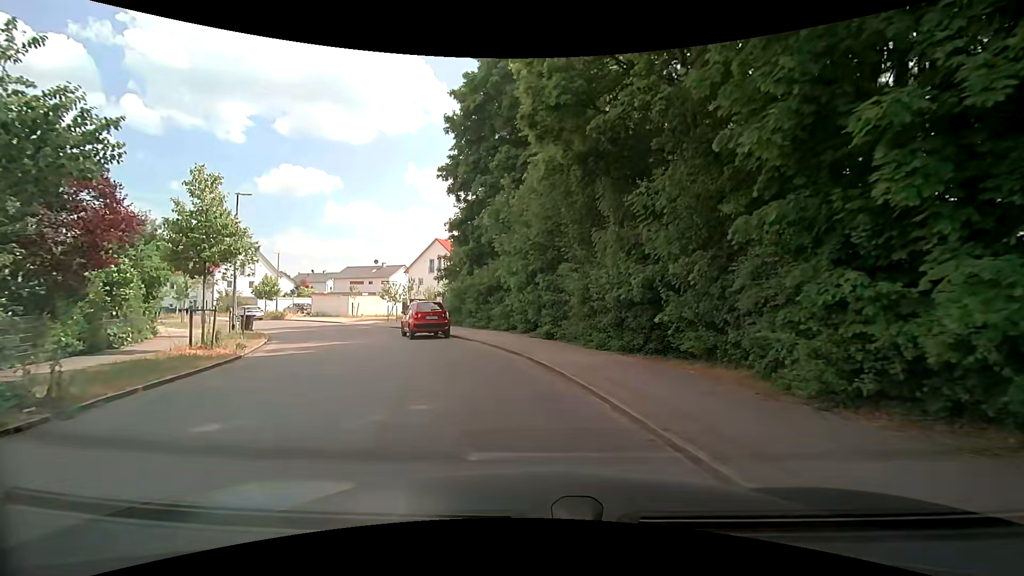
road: residential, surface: asphalt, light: Day
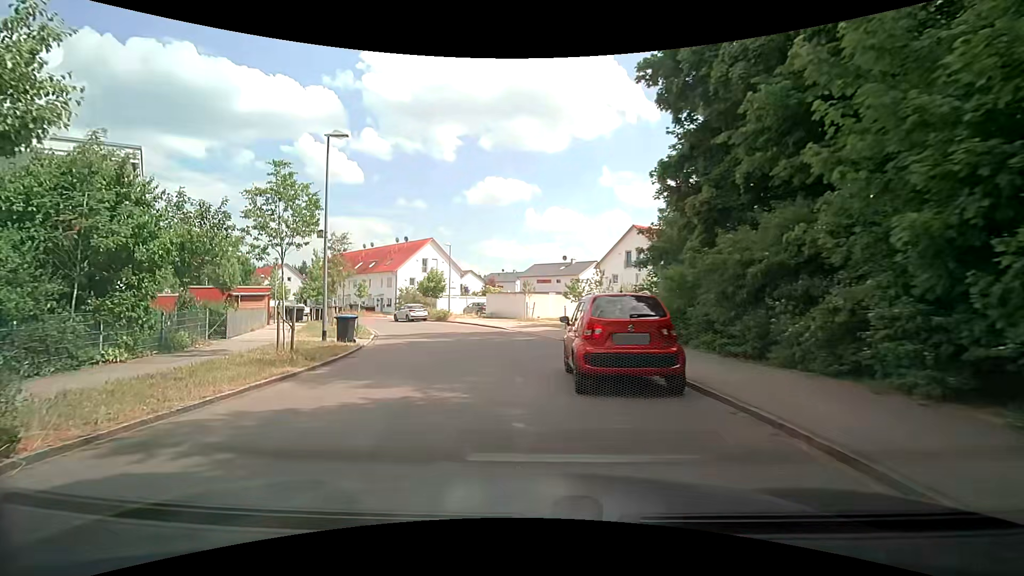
(-2.2, +12.8) m; -22°
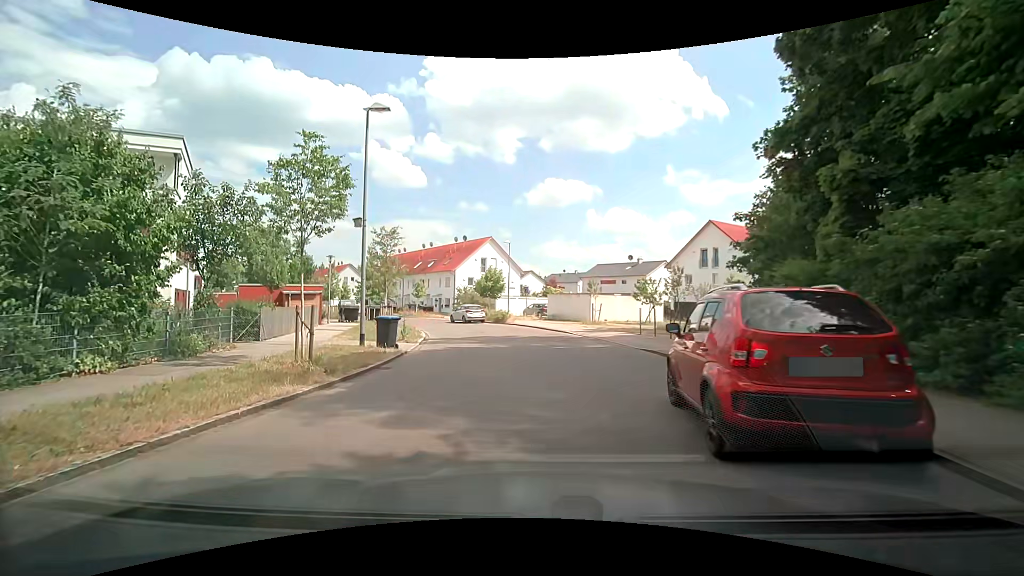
(-0.2, +3.1) m; -7°
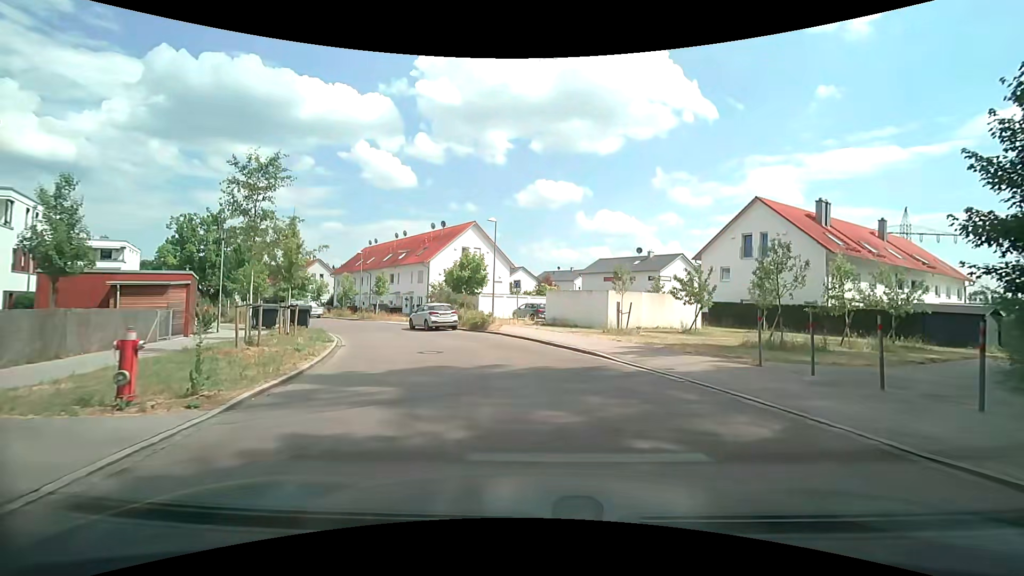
(-0.6, +12.4) m; 0°
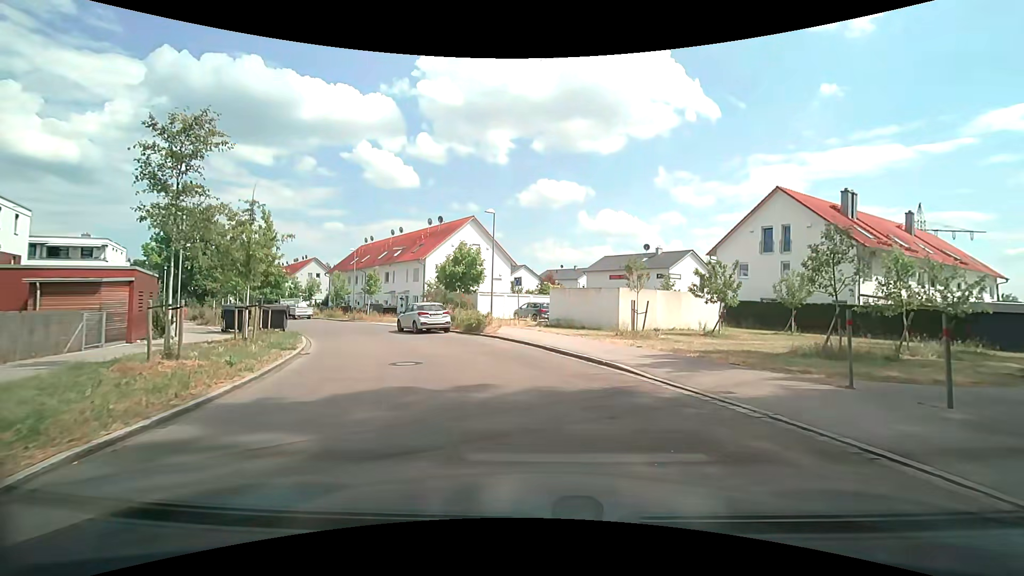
(0.0, +3.1) m; 0°
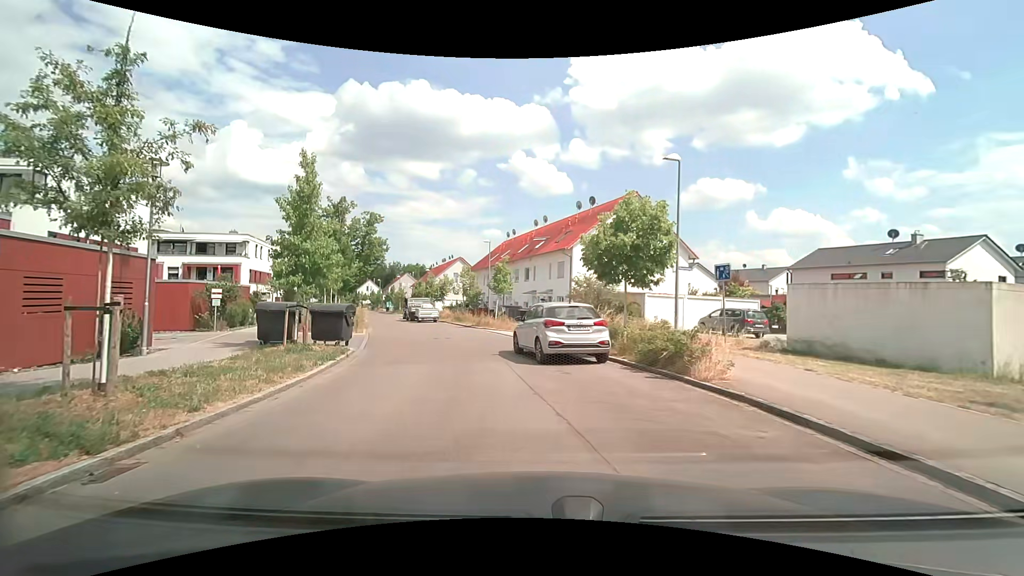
(-1.6, +11.9) m; -17°
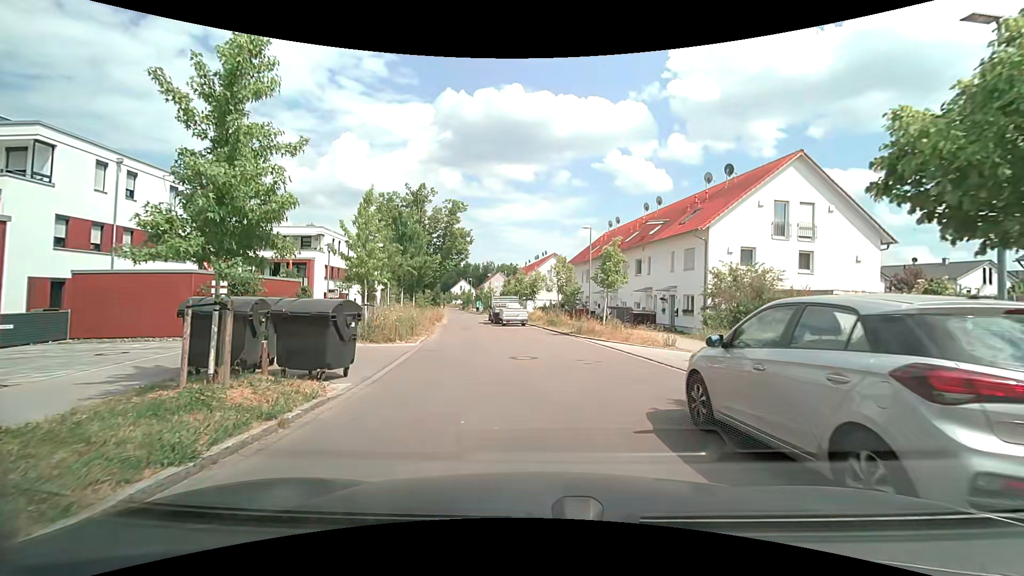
(-1.0, +8.7) m; -12°
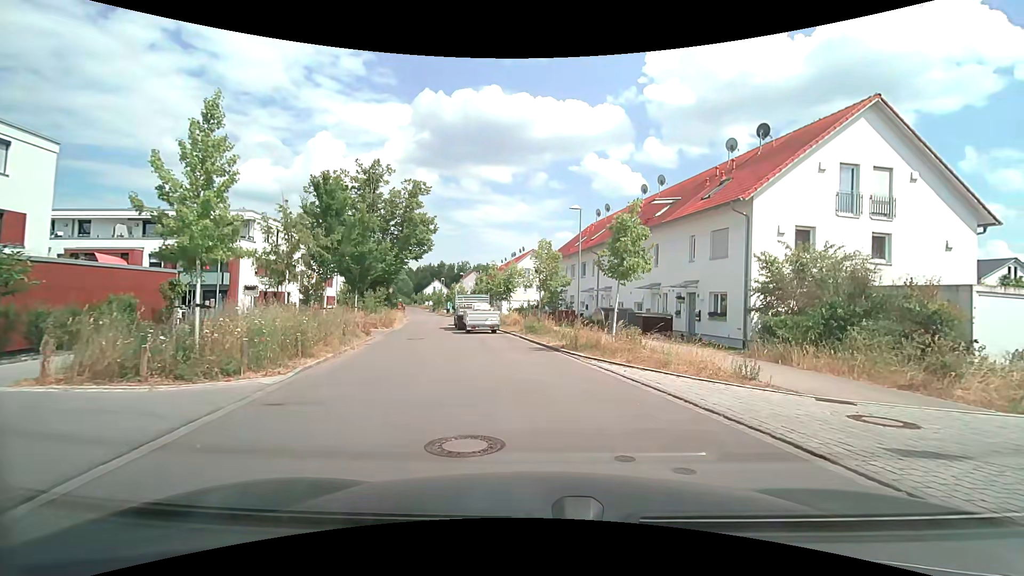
(+0.1, +8.3) m; +2°
